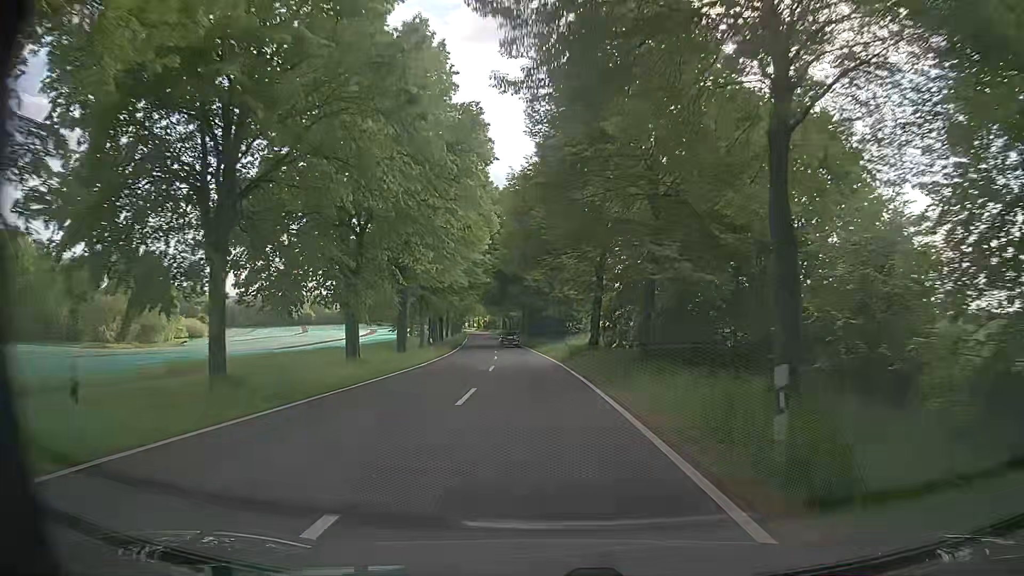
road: tertiary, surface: asphalt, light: Day
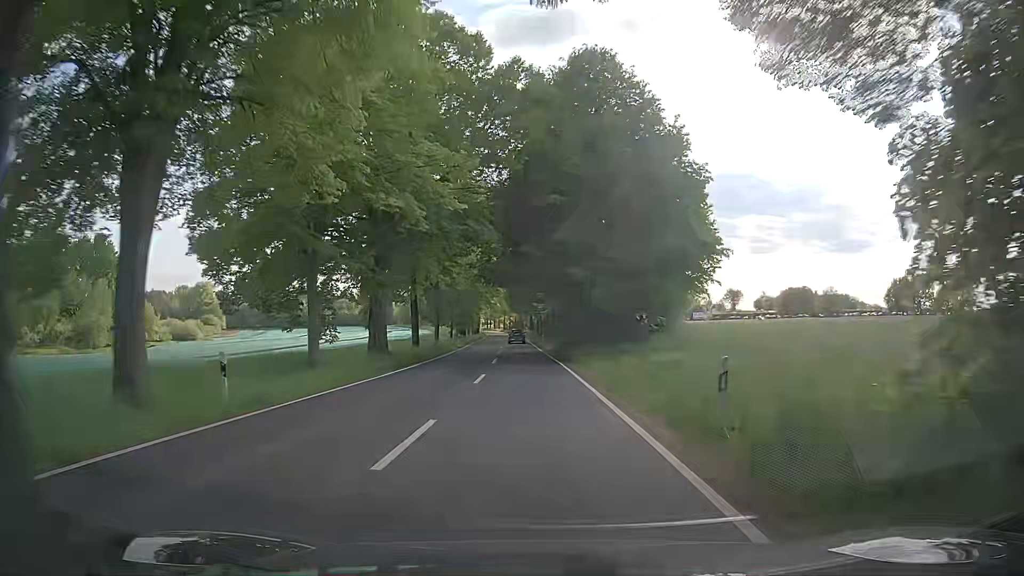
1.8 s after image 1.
(-0.7, +30.3) m; -3°
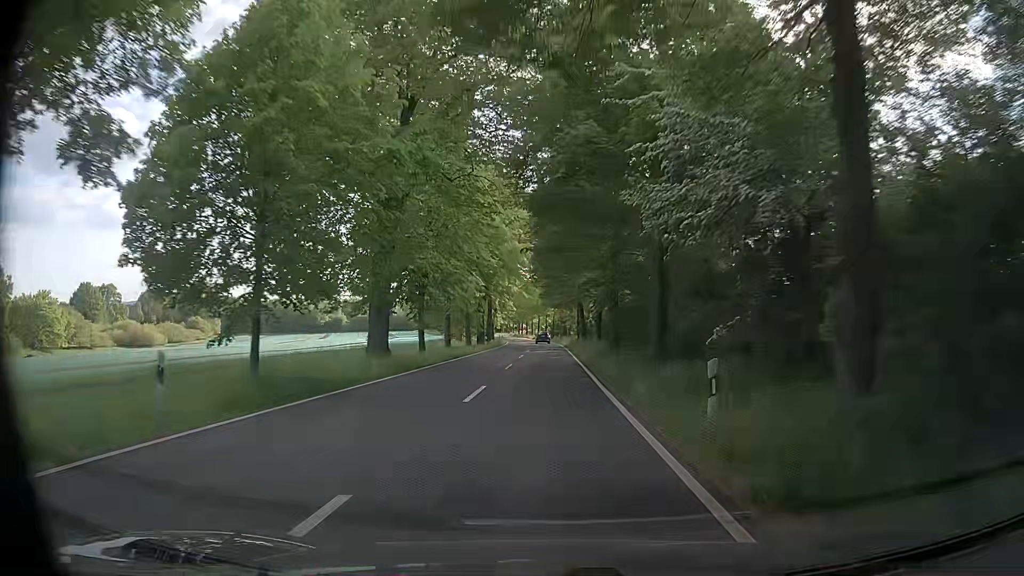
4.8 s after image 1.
(-1.9, +53.0) m; -3°
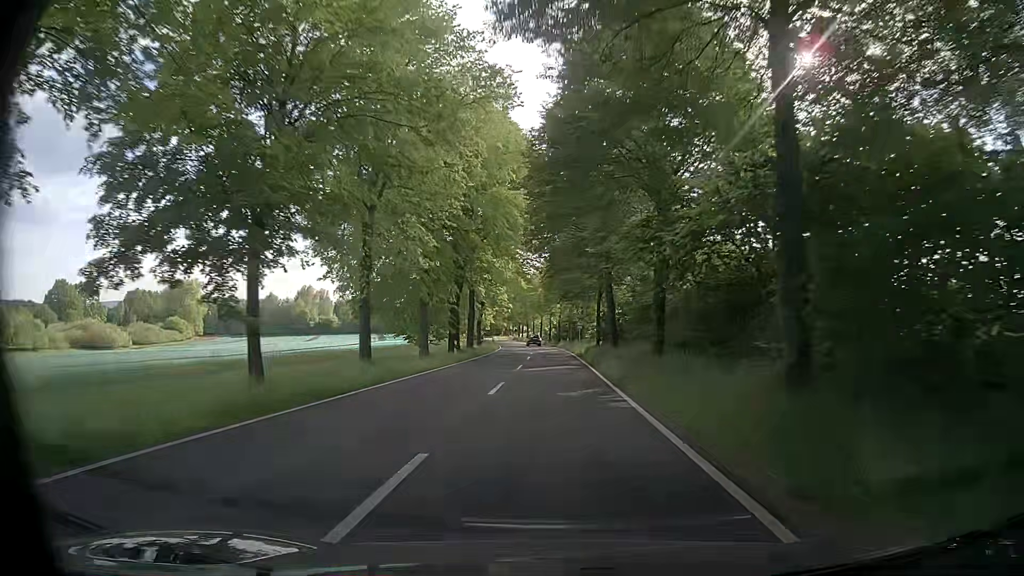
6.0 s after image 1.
(-0.3, +22.0) m; -1°
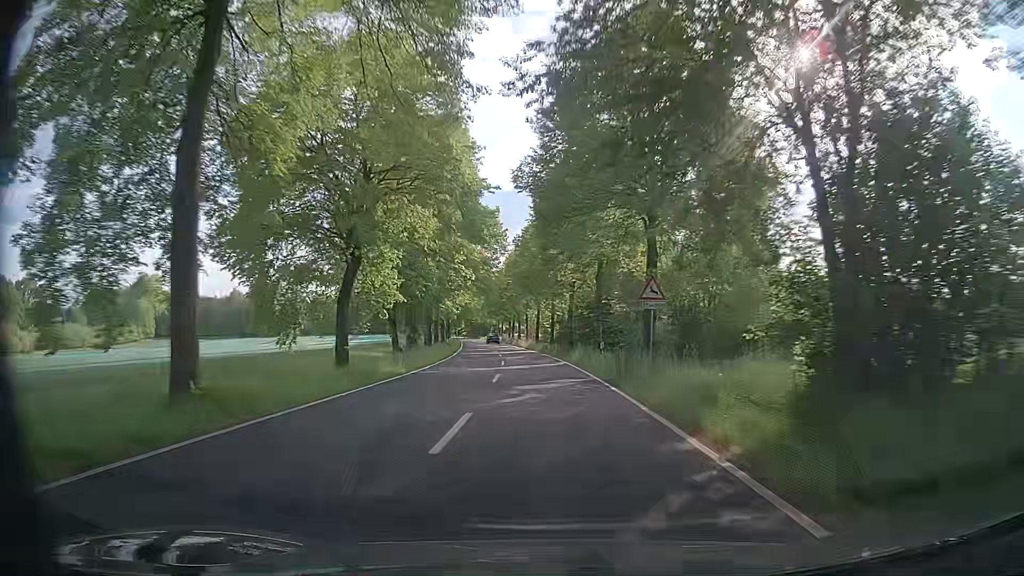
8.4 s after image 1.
(-0.1, +43.7) m; 0°
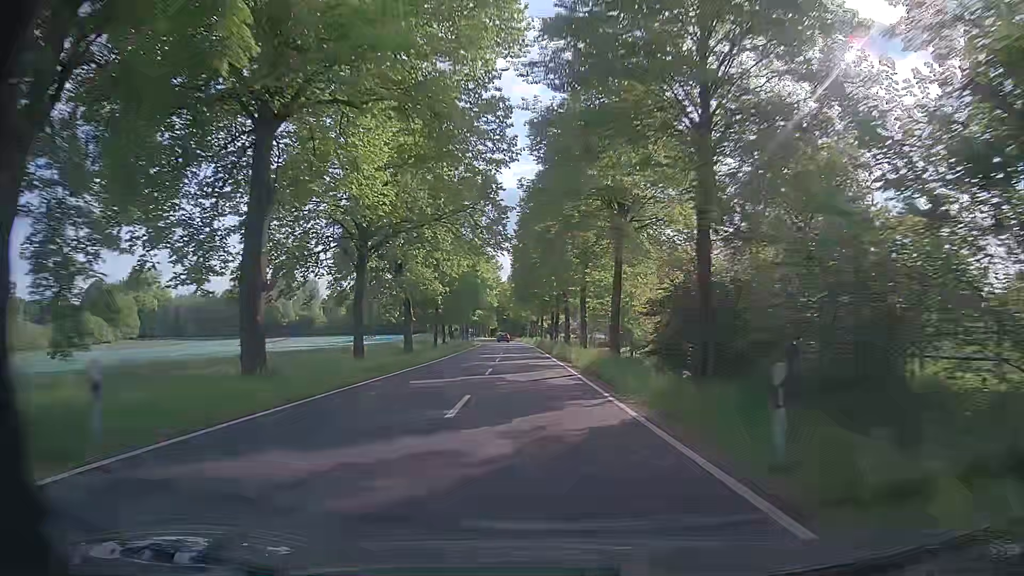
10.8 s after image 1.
(-1.9, +44.5) m; -4°
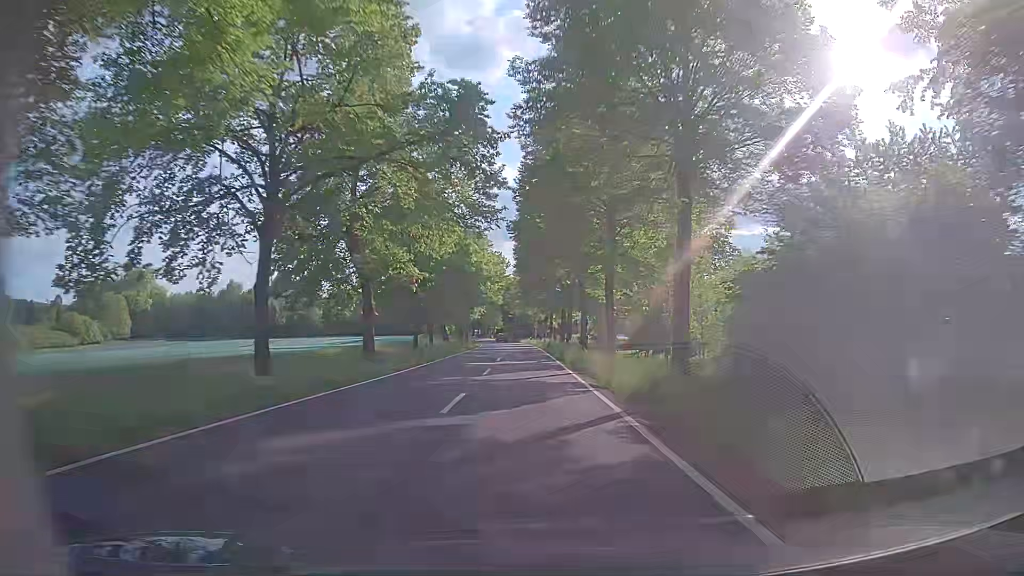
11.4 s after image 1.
(-0.2, +11.3) m; -2°
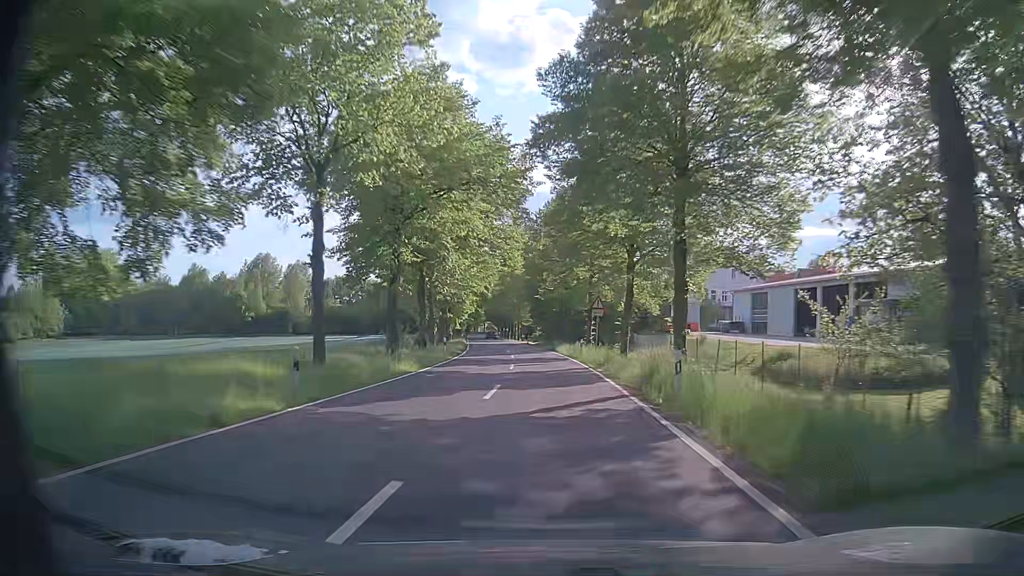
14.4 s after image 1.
(-1.4, +57.5) m; -3°
(0, +10) (0, +20) (0, +30) (-1, +40) (-2, +50) (-3, +60) (-4, +70) (-5, +80) (-6, +90) (-7, +100) m
